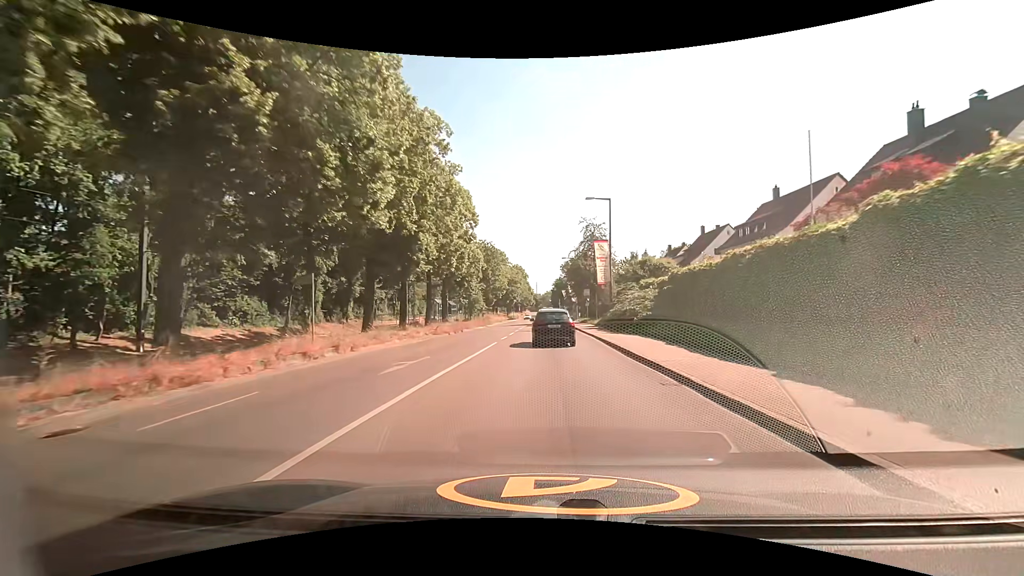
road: secondary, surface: asphalt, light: Day
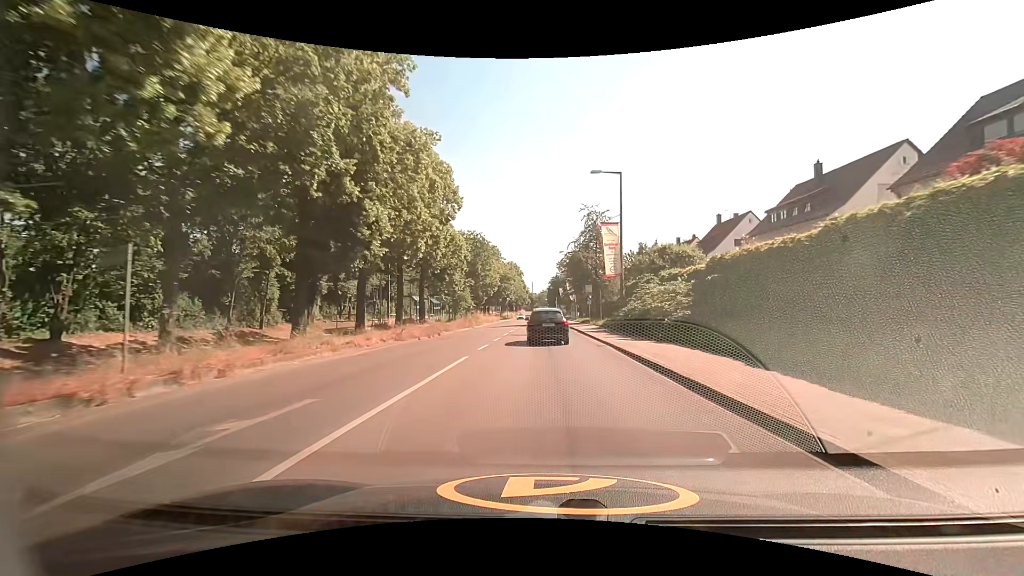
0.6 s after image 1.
(0.0, +8.0) m; 0°
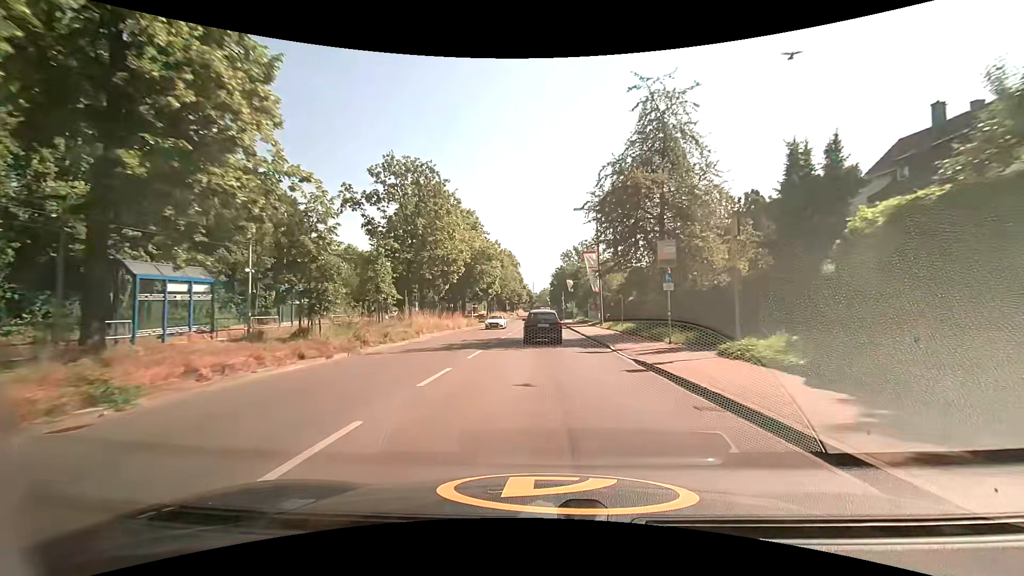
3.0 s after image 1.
(-0.1, +33.4) m; 0°
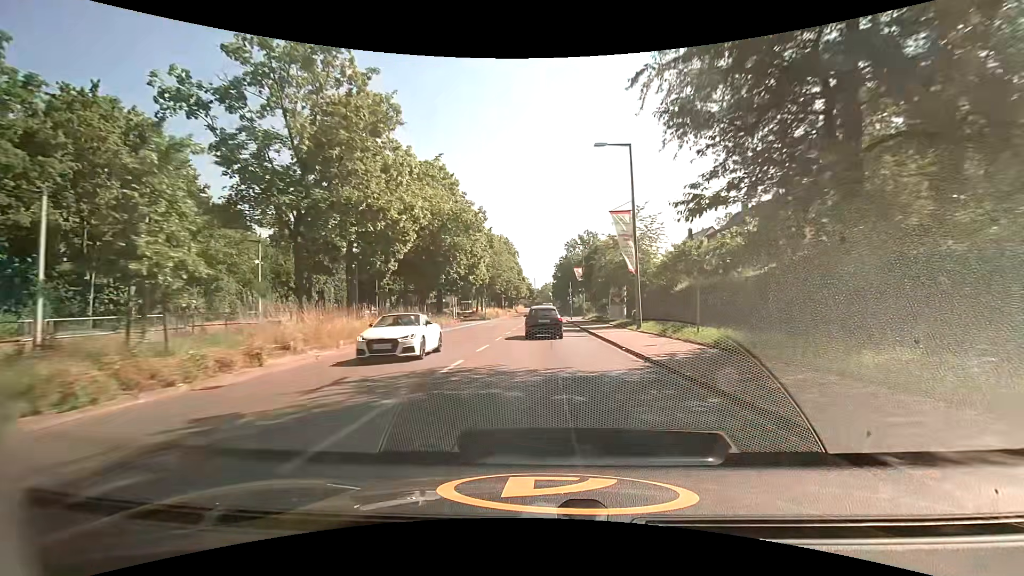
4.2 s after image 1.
(-0.2, +17.2) m; -1°
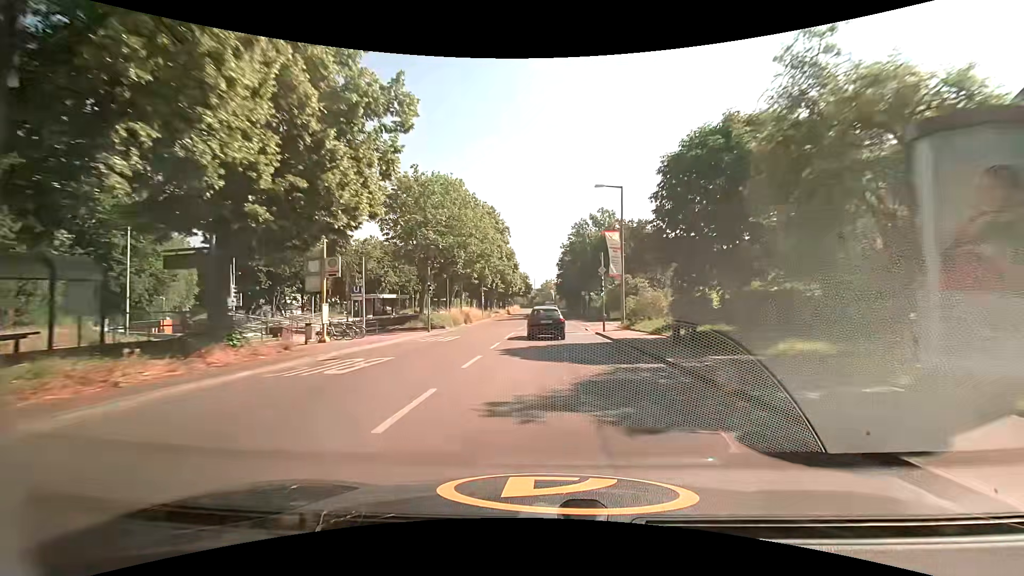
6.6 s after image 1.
(-0.3, +35.1) m; -1°
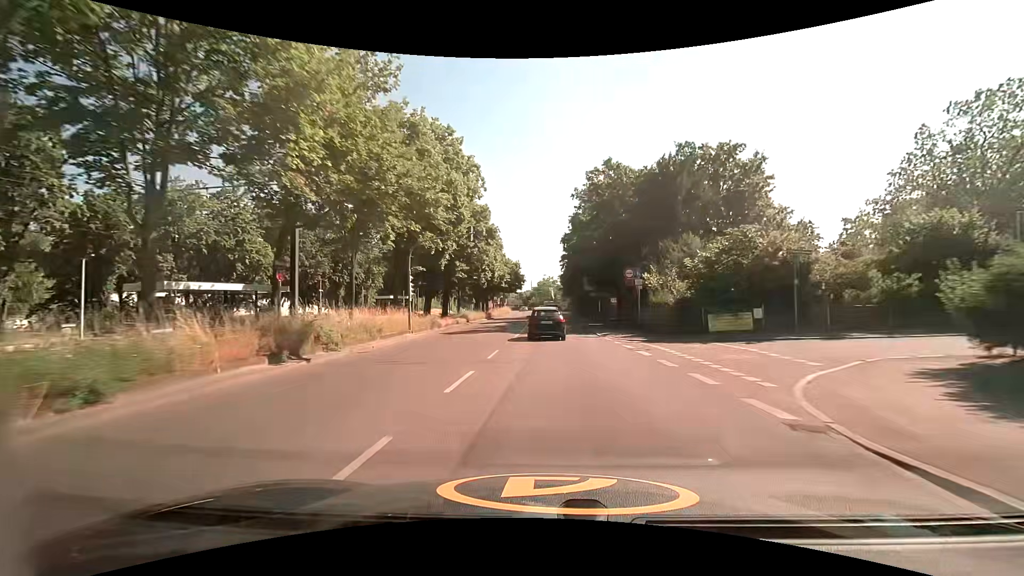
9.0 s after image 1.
(+0.2, +35.1) m; +1°
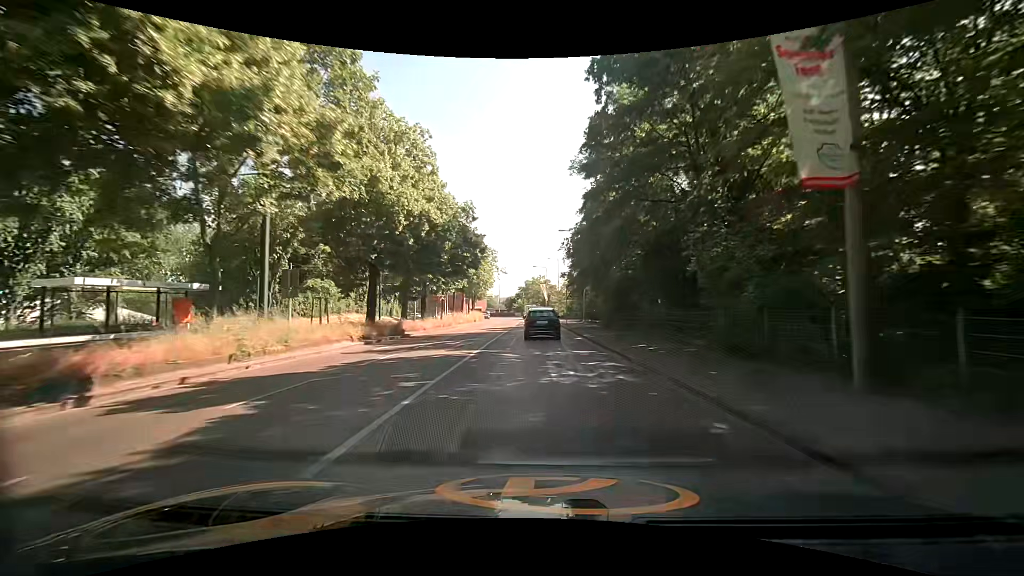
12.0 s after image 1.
(+0.3, +44.6) m; +1°
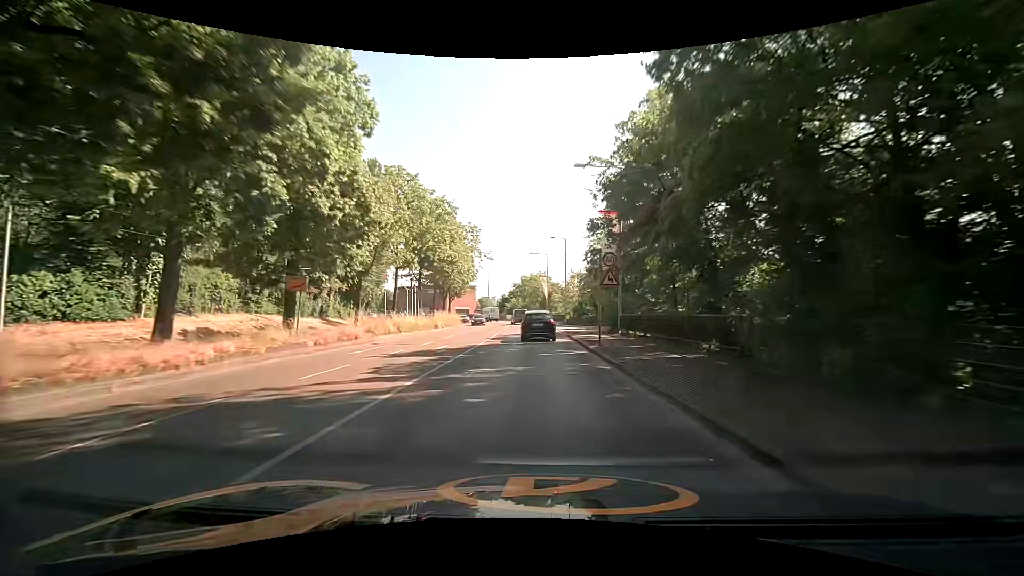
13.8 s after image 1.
(+0.1, +26.5) m; 0°
(0, +10) (0, +20) (0, +30) (0, +40) (-1, +50) (-1, +60) (-2, +70) (-4, +80) (-7, +89) (-12, +98) m
